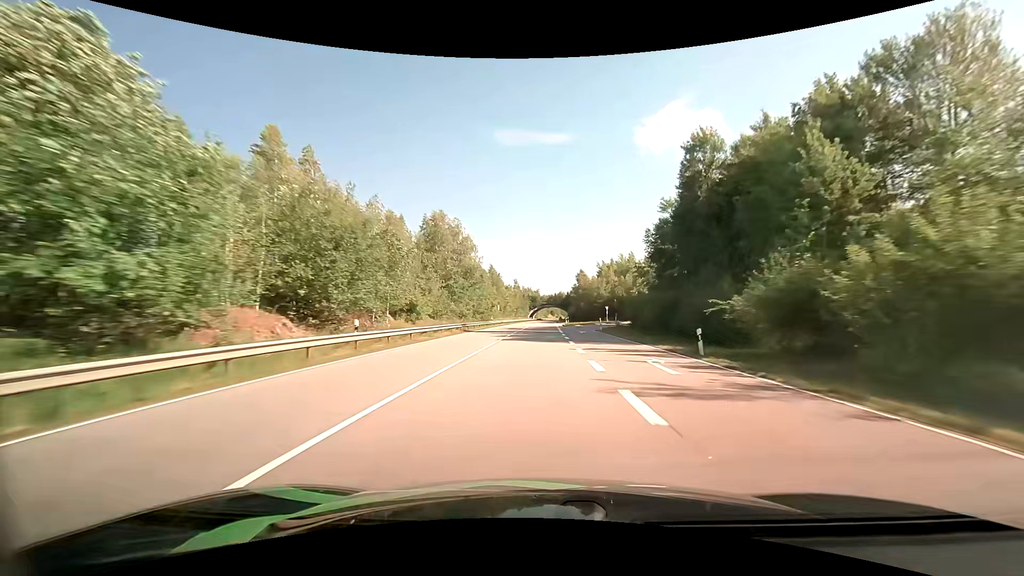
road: primary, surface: asphalt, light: Day
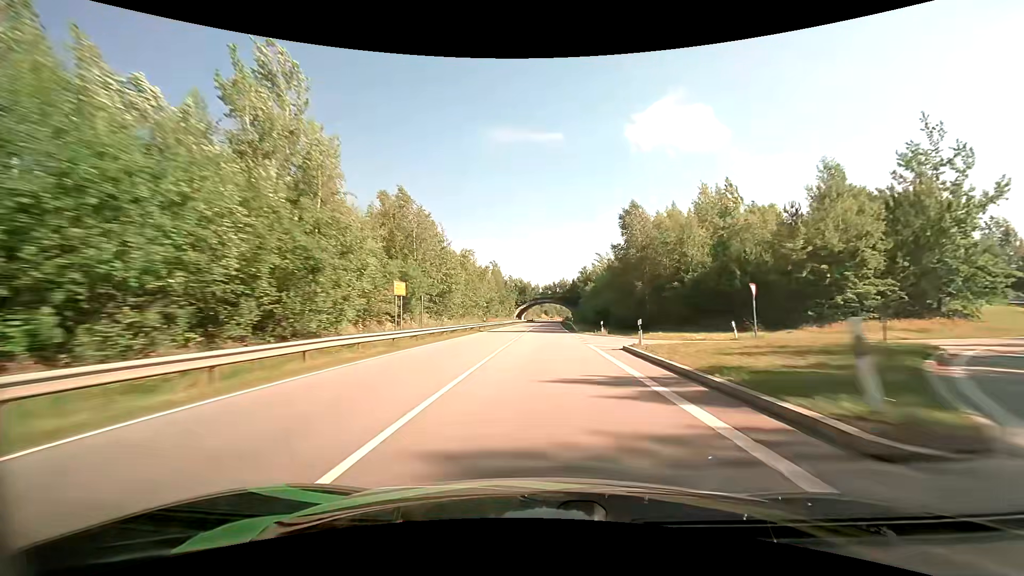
(+0.2, +65.6) m; +1°
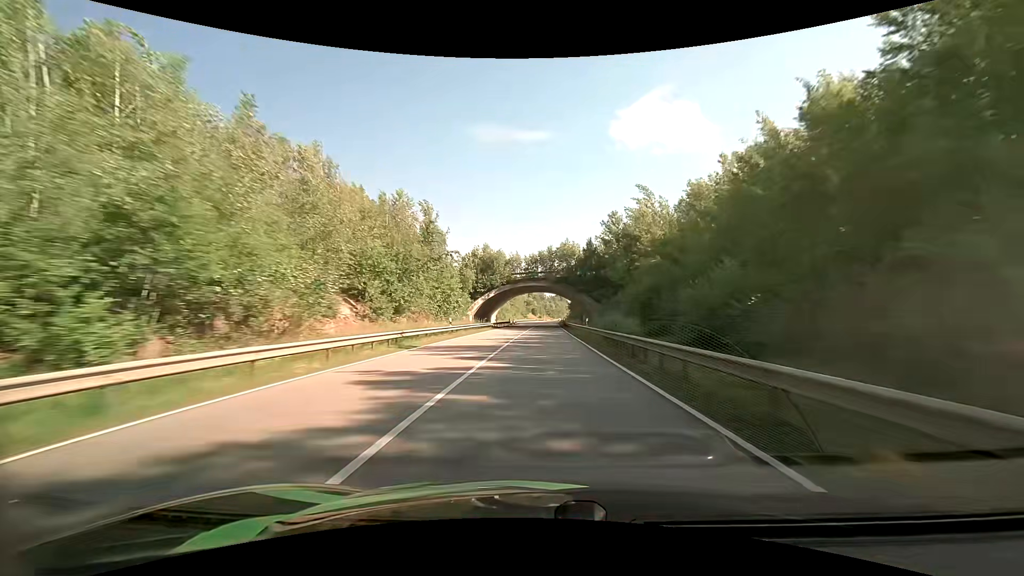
(+1.0, +66.8) m; +1°
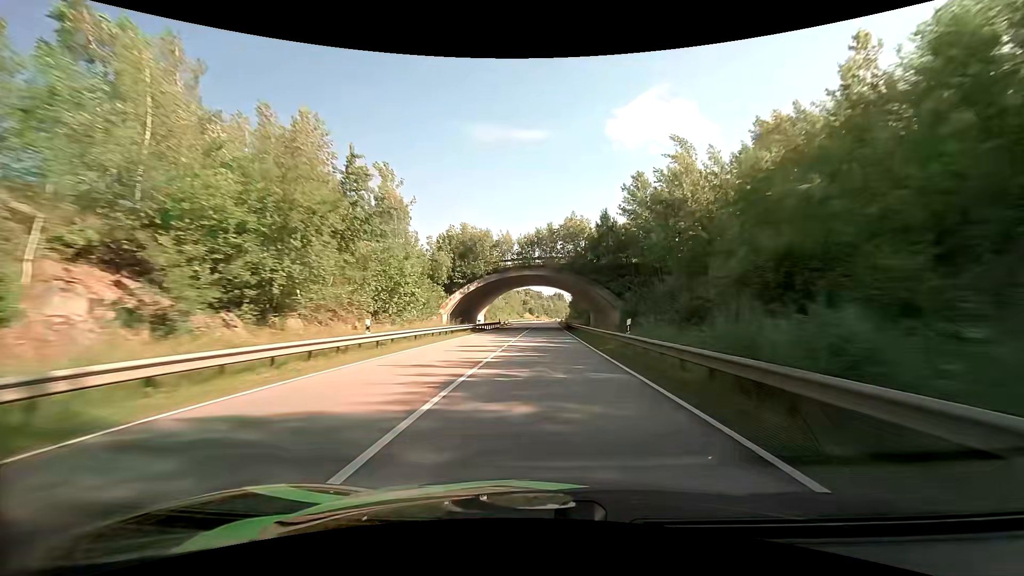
(+0.1, +16.9) m; 0°
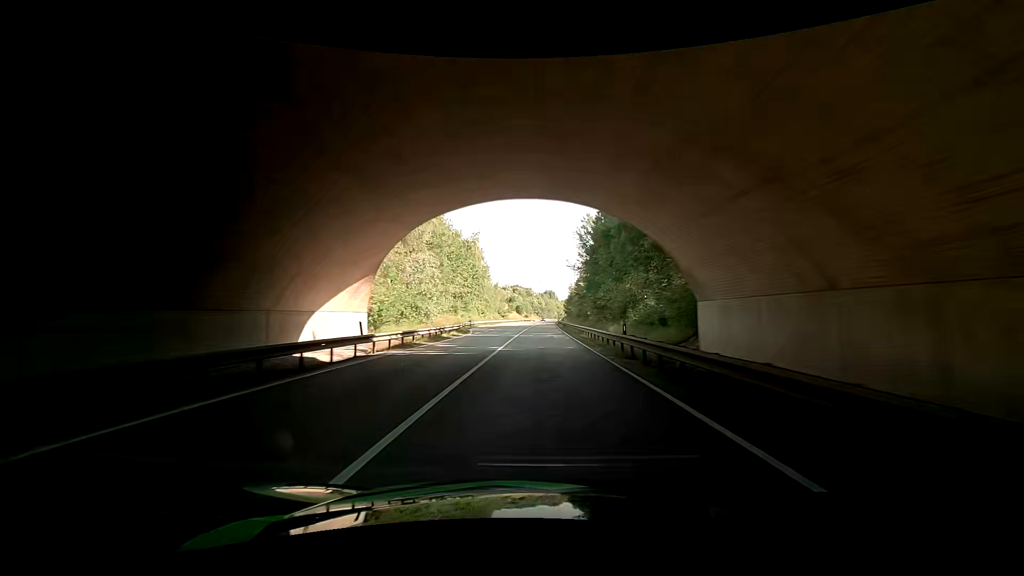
(+0.5, +51.0) m; +1°
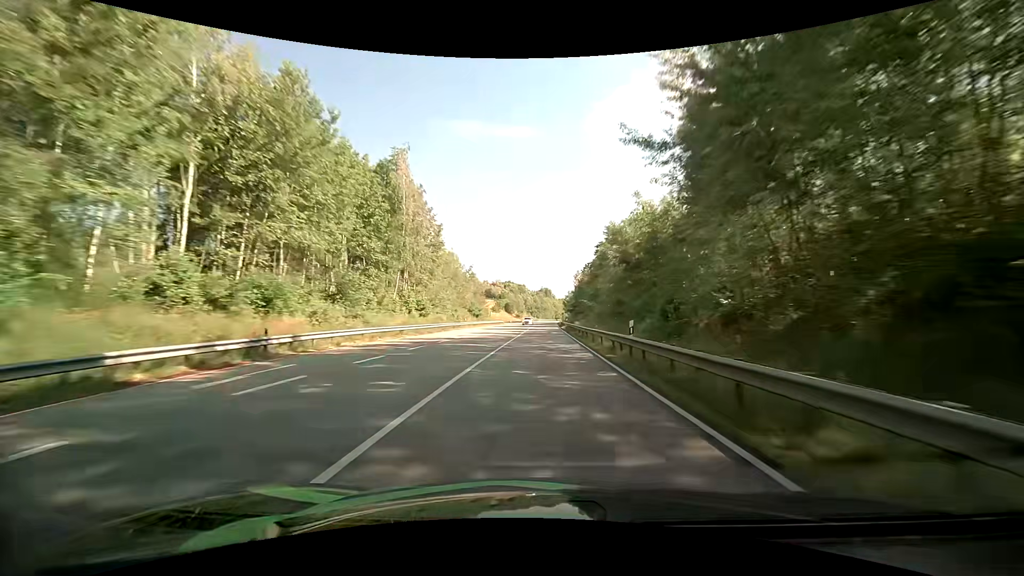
(+0.4, +51.4) m; +1°
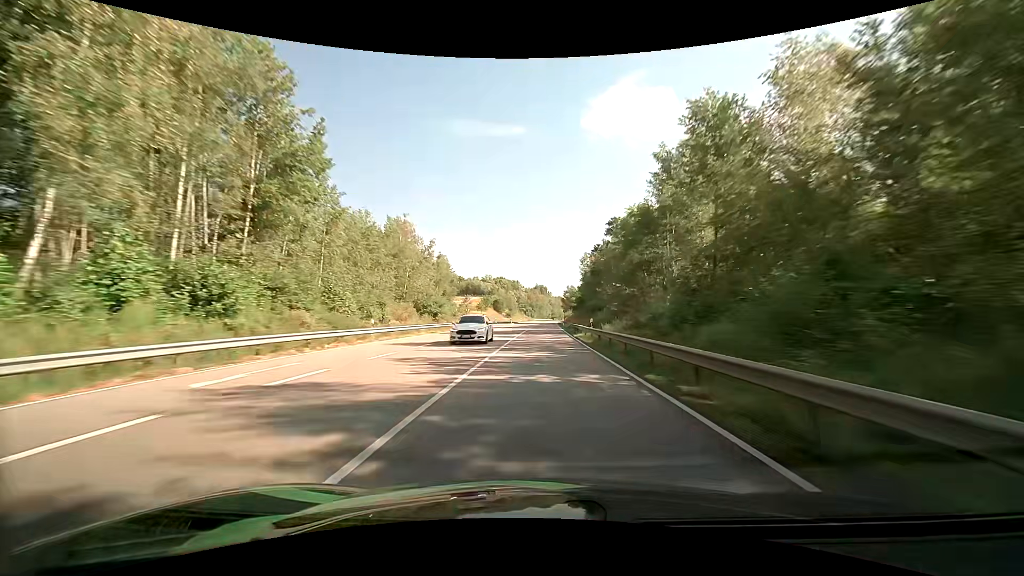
(+0.2, +34.7) m; +1°
(0, +10) (0, +20) (0, +30) (0, +40) (0, +50) (+1, +60) (+1, +70) (+1, +80) (+1, +90) (+1, +100) m
